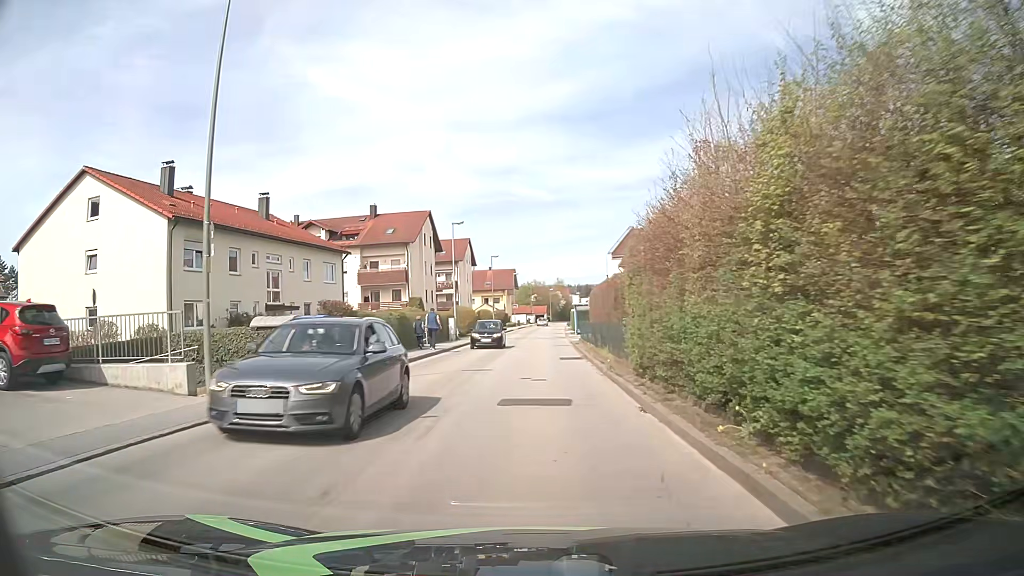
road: unclassified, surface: asphalt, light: Day
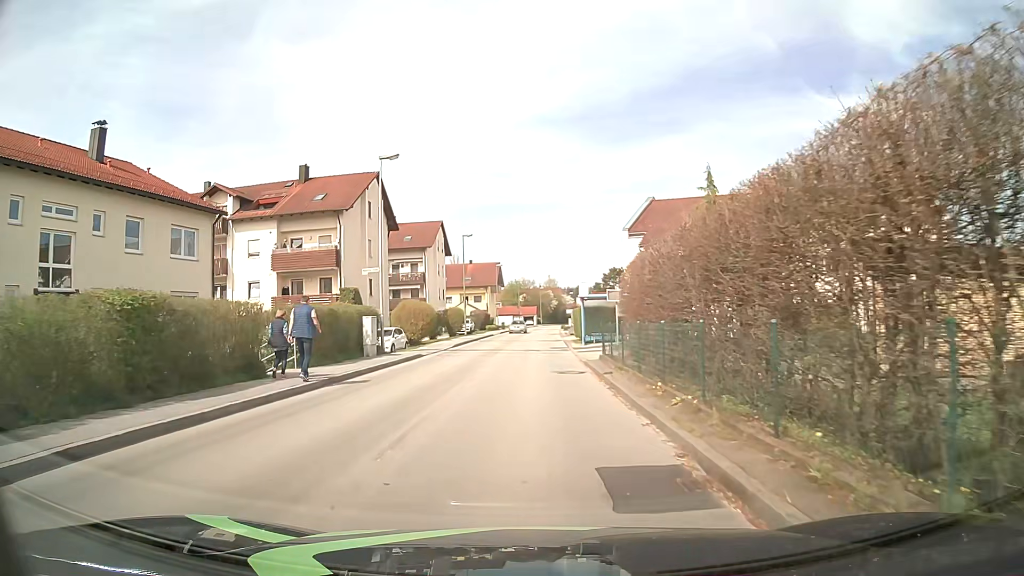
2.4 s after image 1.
(+0.2, +19.2) m; +1°
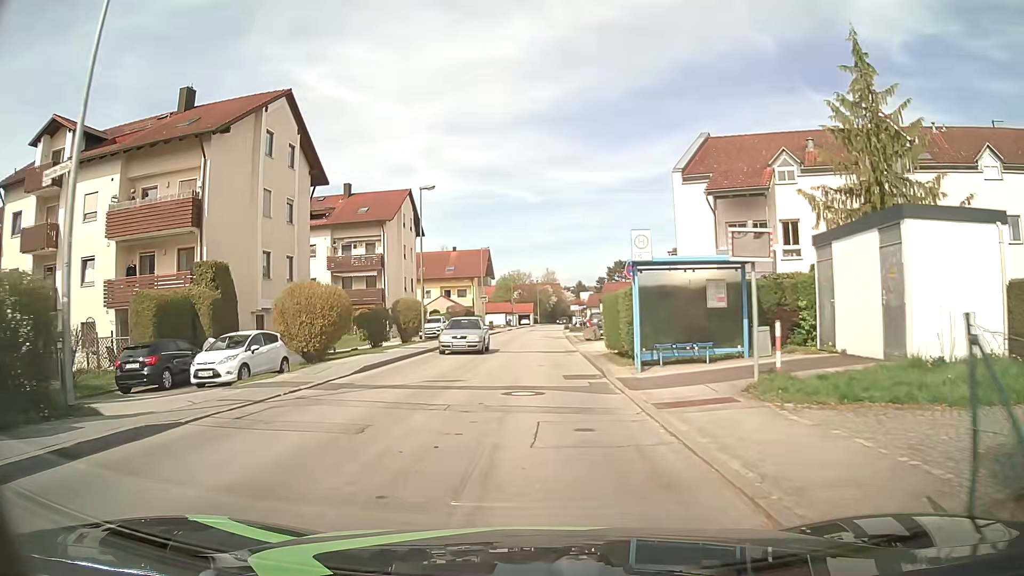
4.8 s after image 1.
(+0.1, +19.1) m; 0°
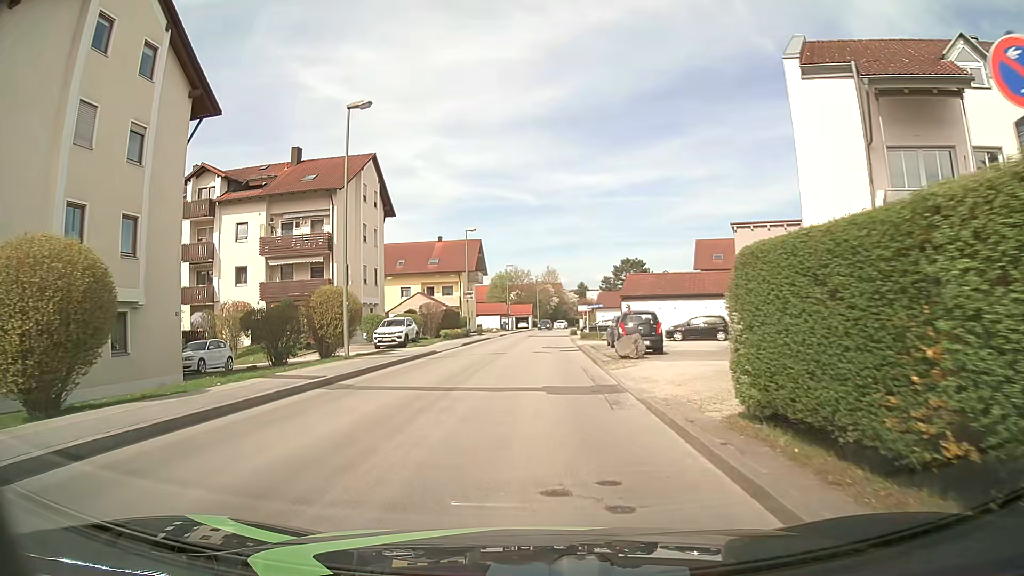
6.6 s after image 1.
(+0.2, +14.3) m; +1°
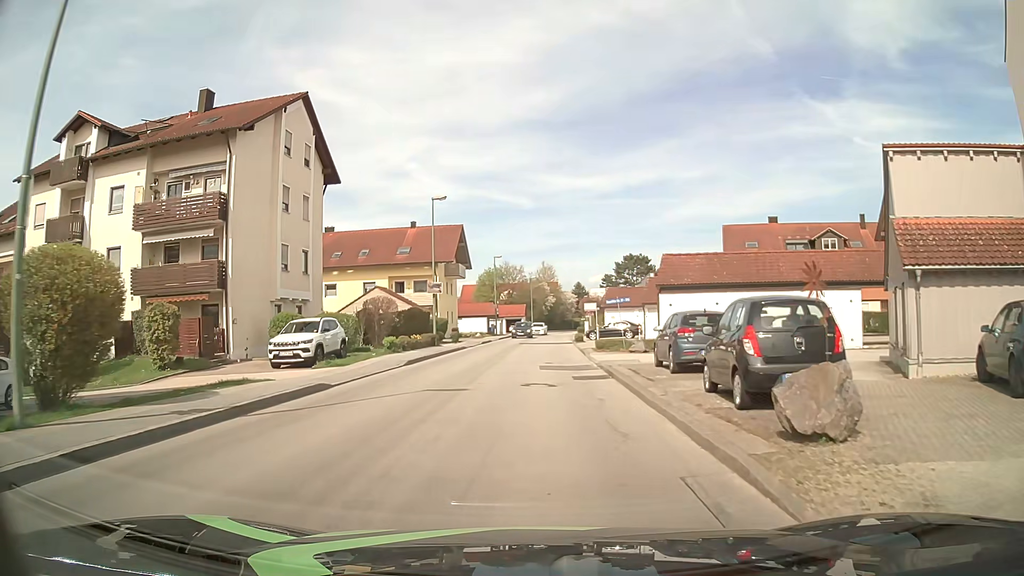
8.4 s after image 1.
(0.0, +14.3) m; +1°
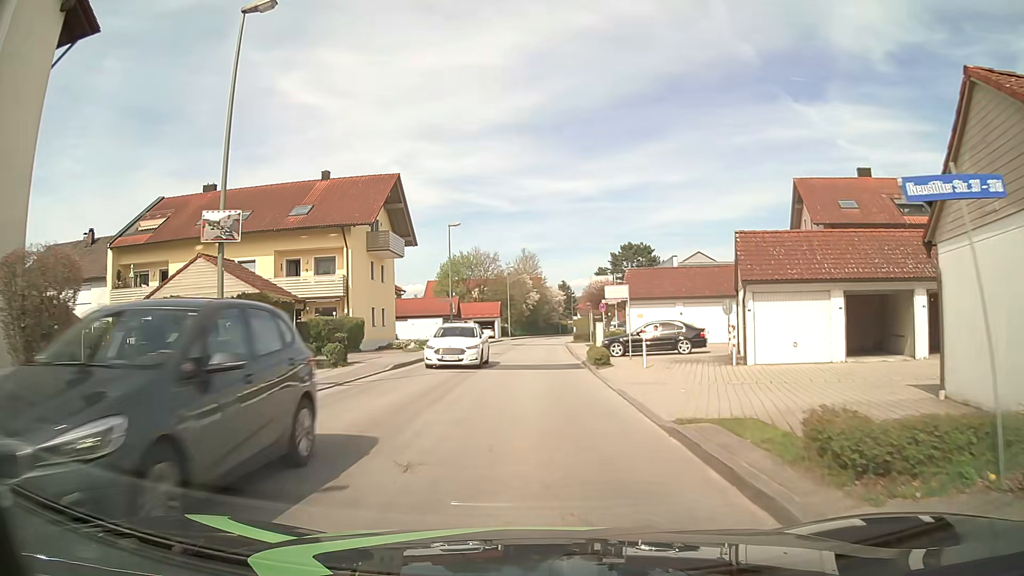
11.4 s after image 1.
(0.0, +23.9) m; +1°
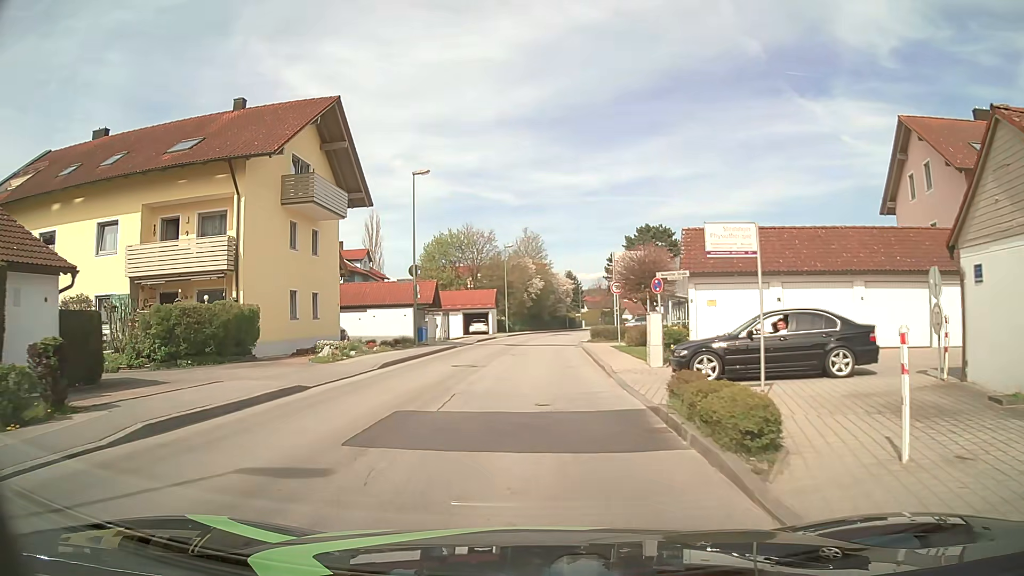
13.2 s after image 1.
(+0.1, +14.3) m; 0°
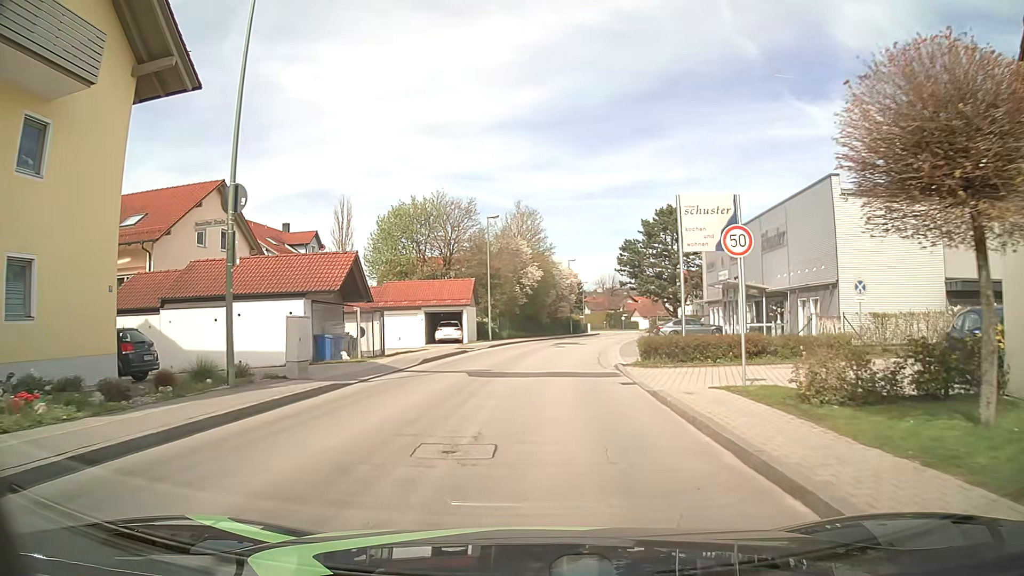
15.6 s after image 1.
(-0.1, +19.1) m; 0°
(0, +10) (0, +20) (+1, +30) (+2, +40) (+4, +50) (+6, +60) (+8, +69) (+10, +79) (+12, +89) (+13, +99) m
